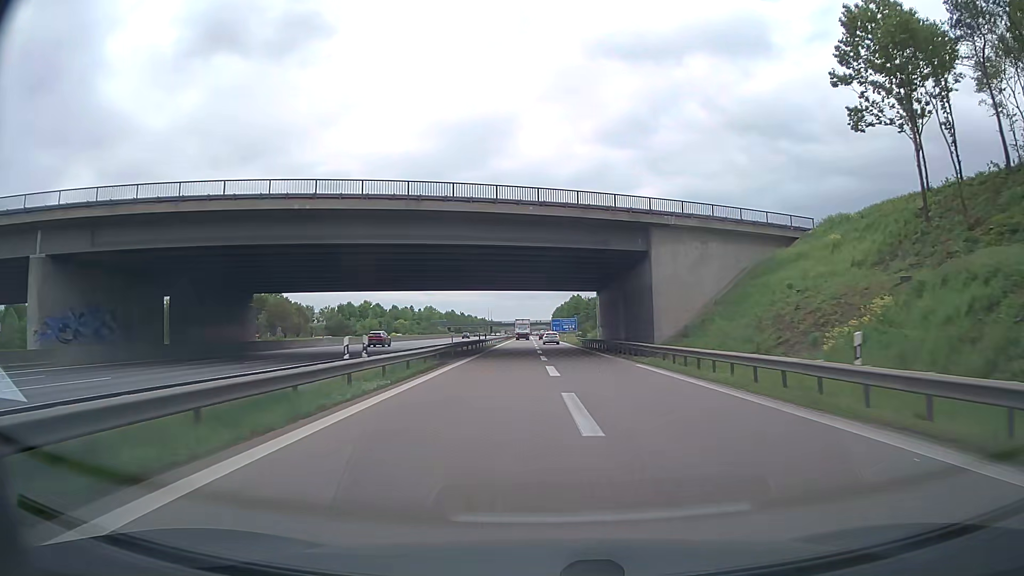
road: motorway_link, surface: asphalt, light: Day
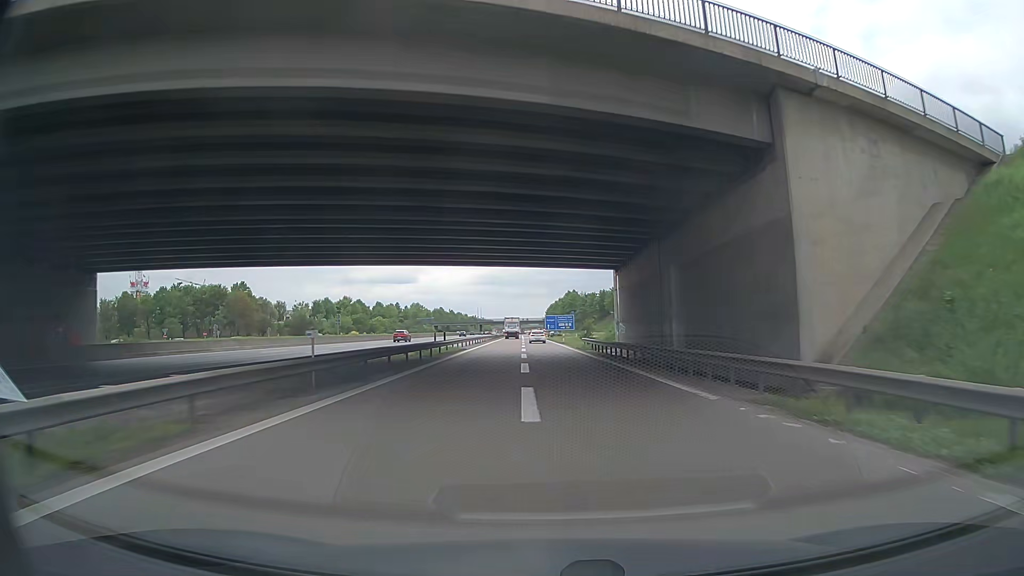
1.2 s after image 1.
(+0.2, +22.8) m; +1°
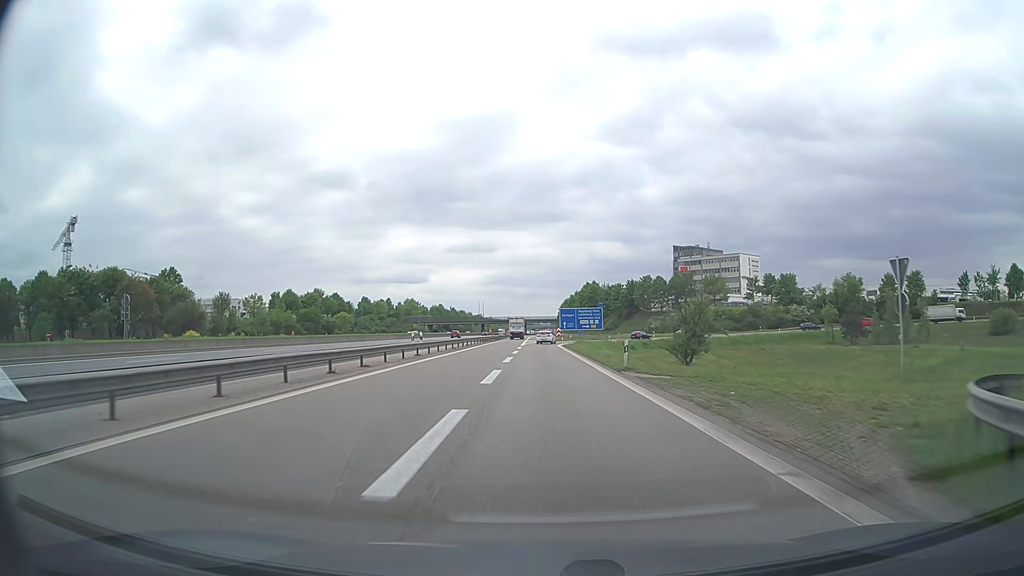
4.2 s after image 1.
(-0.5, +52.4) m; -1°
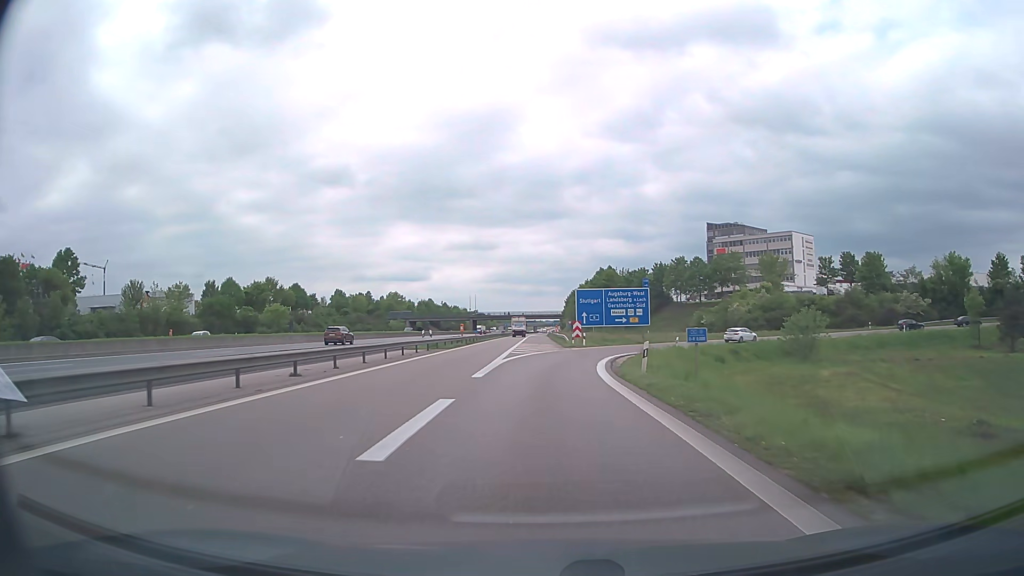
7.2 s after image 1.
(-0.2, +46.1) m; 0°
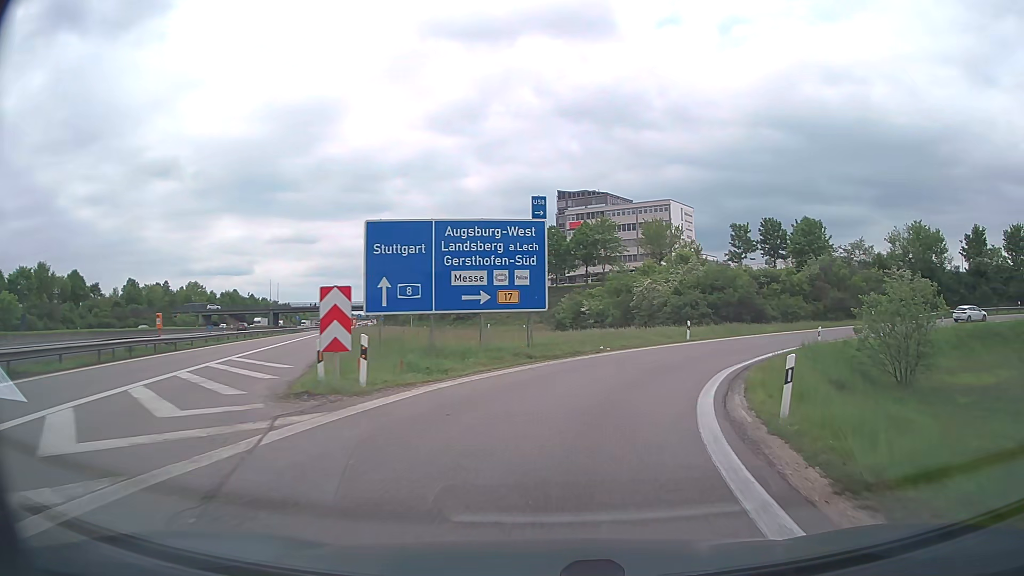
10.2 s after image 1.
(+2.3, +38.0) m; +14°
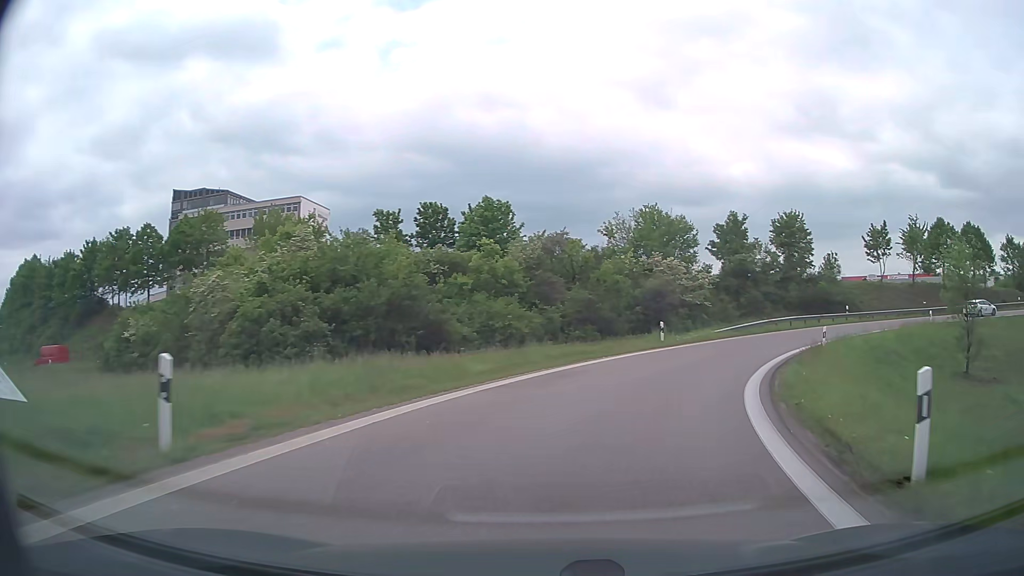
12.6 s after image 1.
(+7.0, +28.0) m; +30°
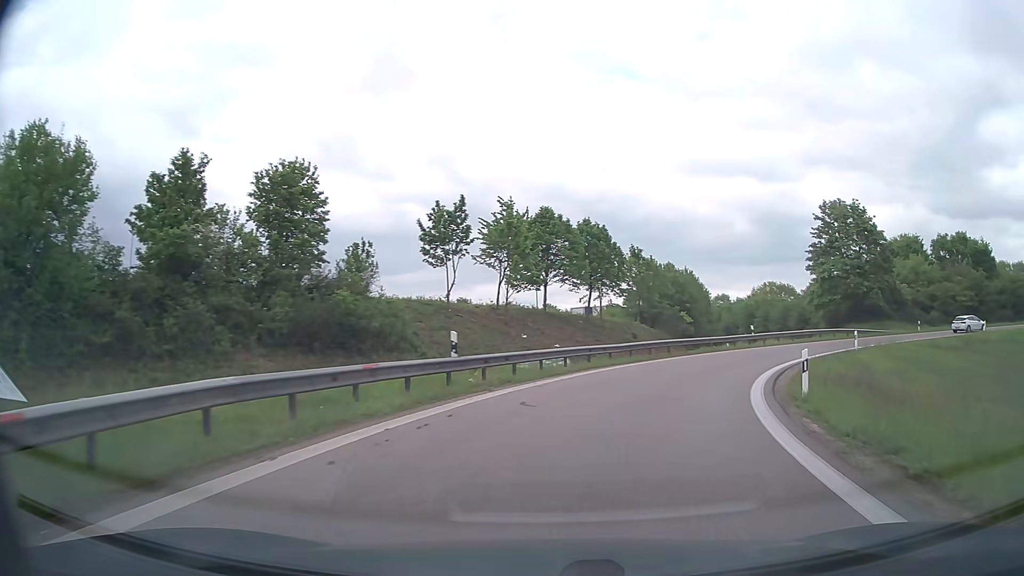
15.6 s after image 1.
(+13.6, +34.9) m; +42°
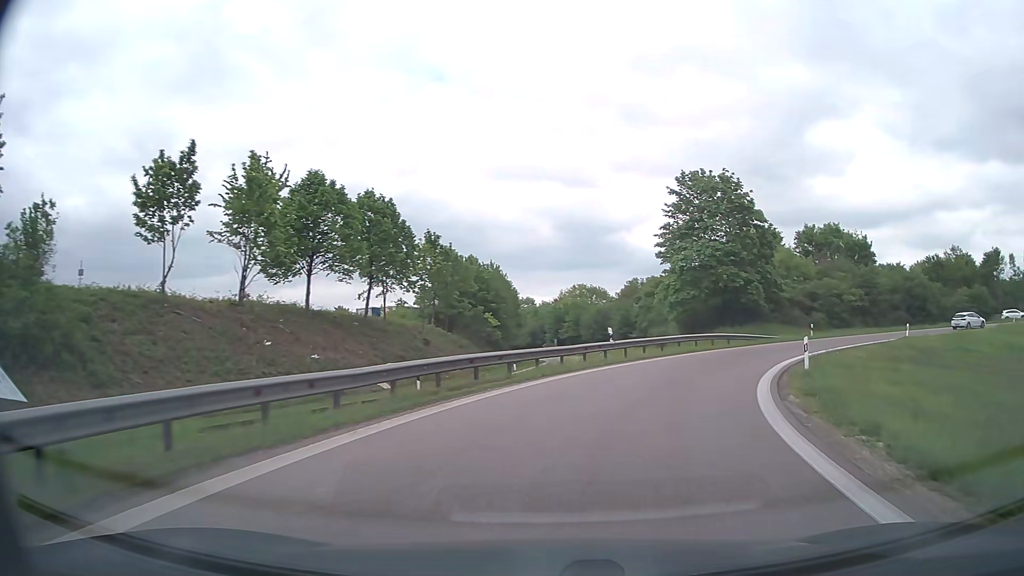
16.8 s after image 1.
(+2.3, +15.4) m; +17°
(+1, +10) (+4, +19) (+8, +28) (+14, +36) (+22, +43) (+30, +48) (+40, +52) (+50, +53) (+60, +53) (+69, +51) m
